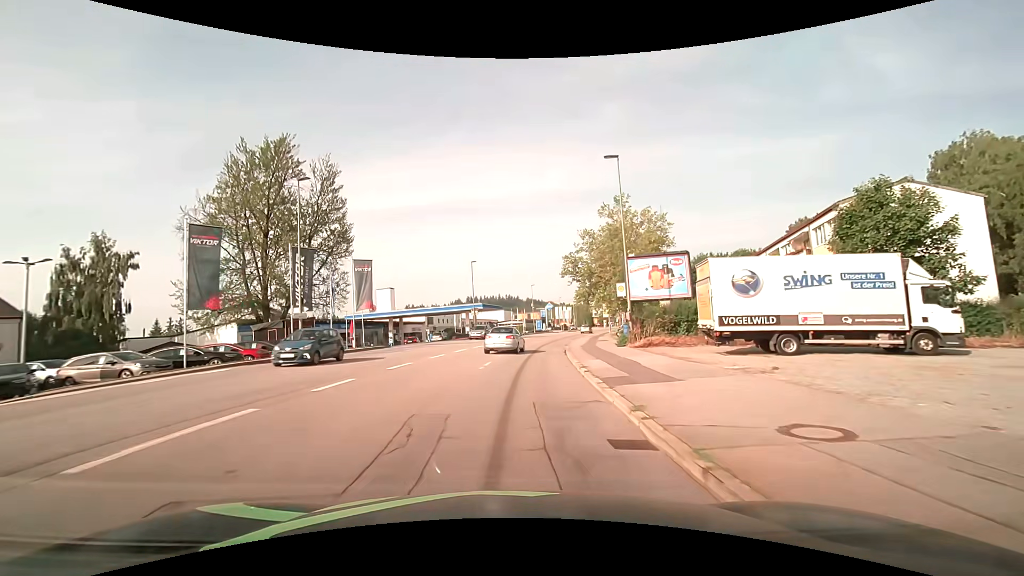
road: tertiary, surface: asphalt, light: Day
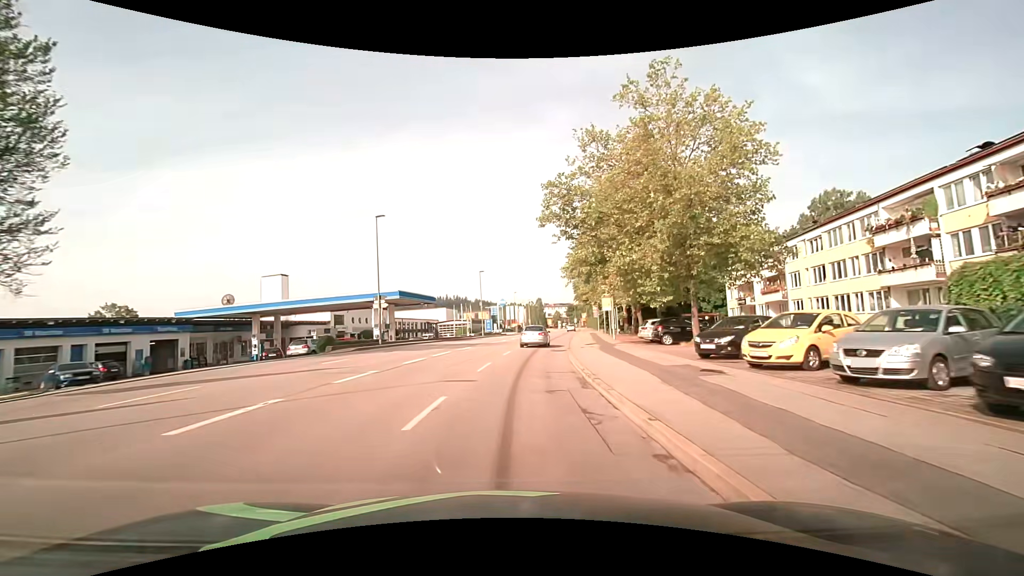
(+1.1, +27.9) m; +6°
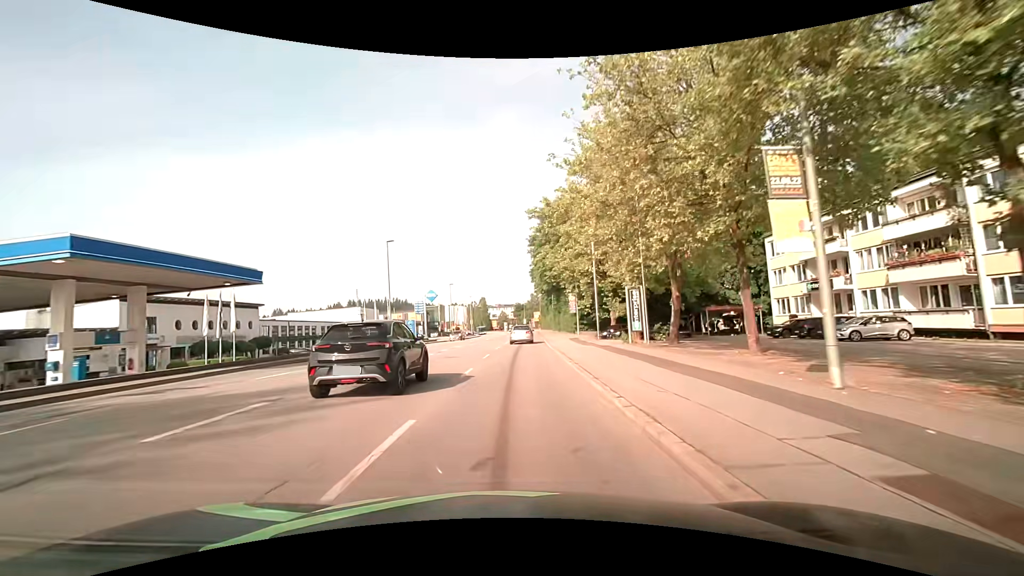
(+1.6, +29.2) m; +6°
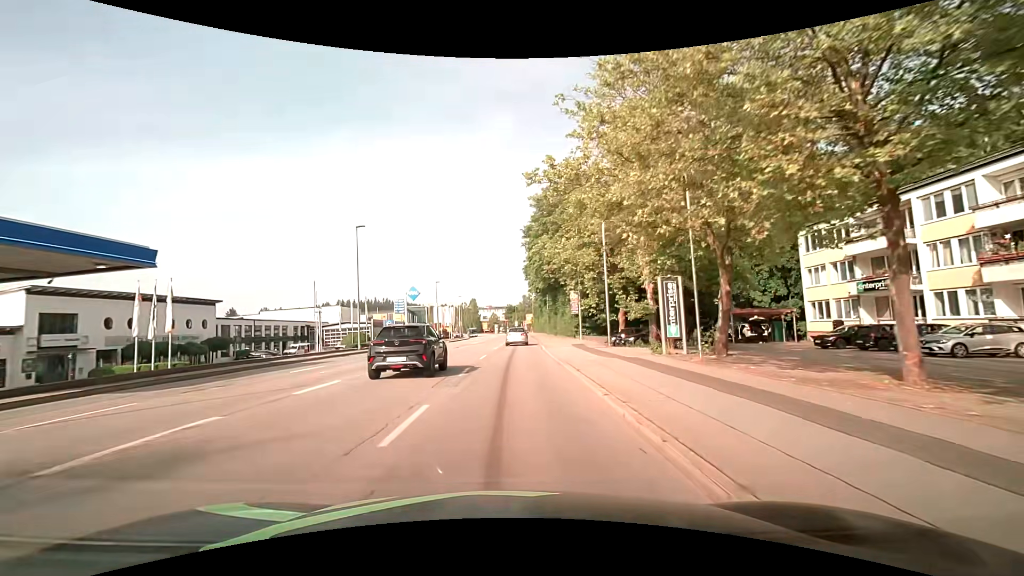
(+0.1, +7.3) m; +1°
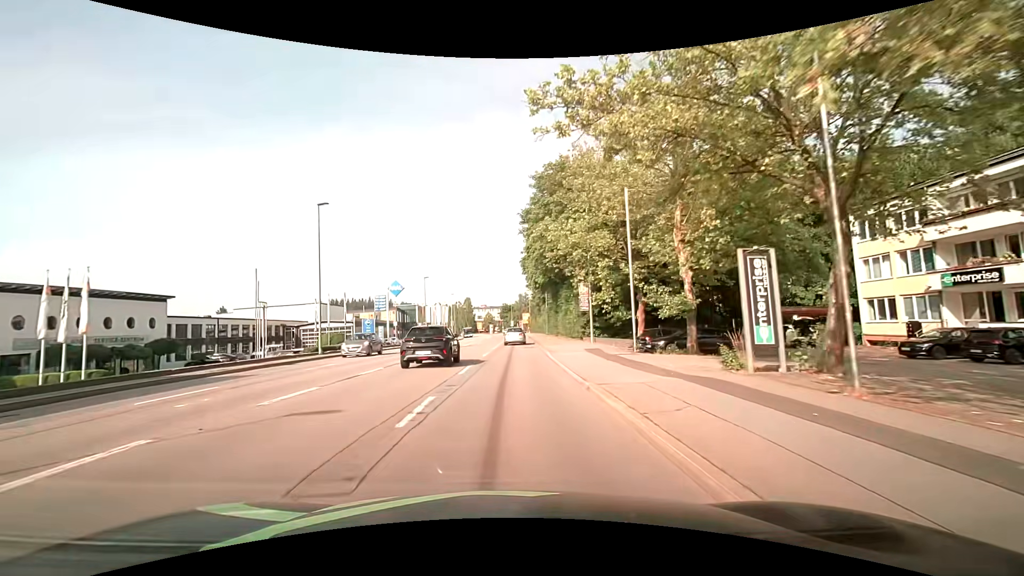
(0.0, +7.4) m; -1°
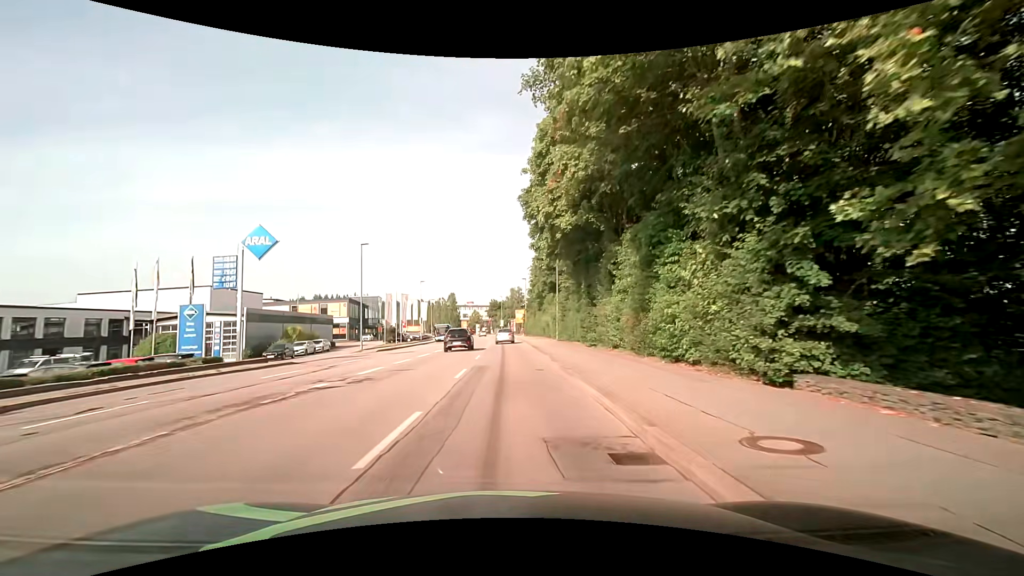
(+0.7, +29.7) m; +2°
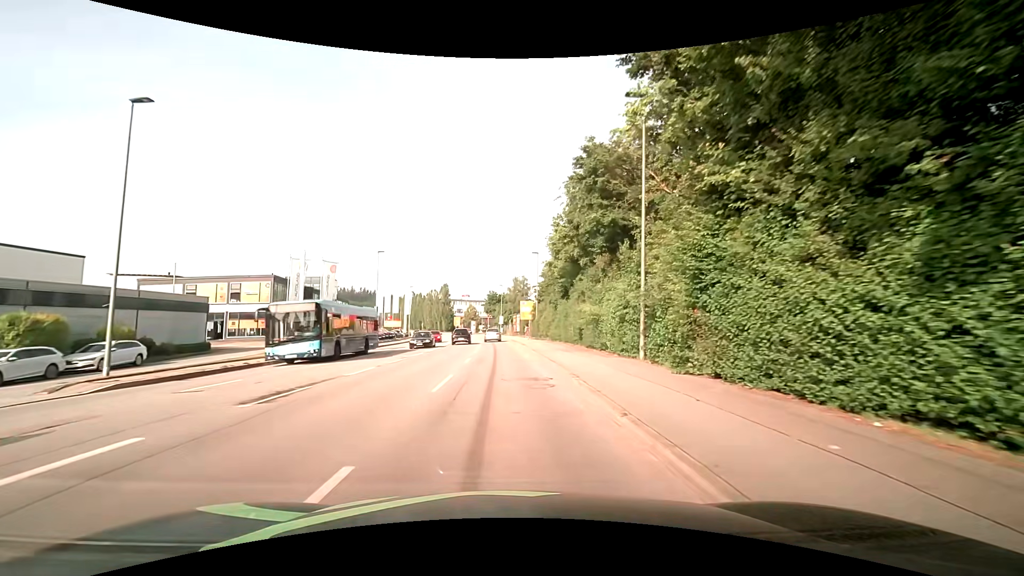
(+0.1, +30.3) m; 0°
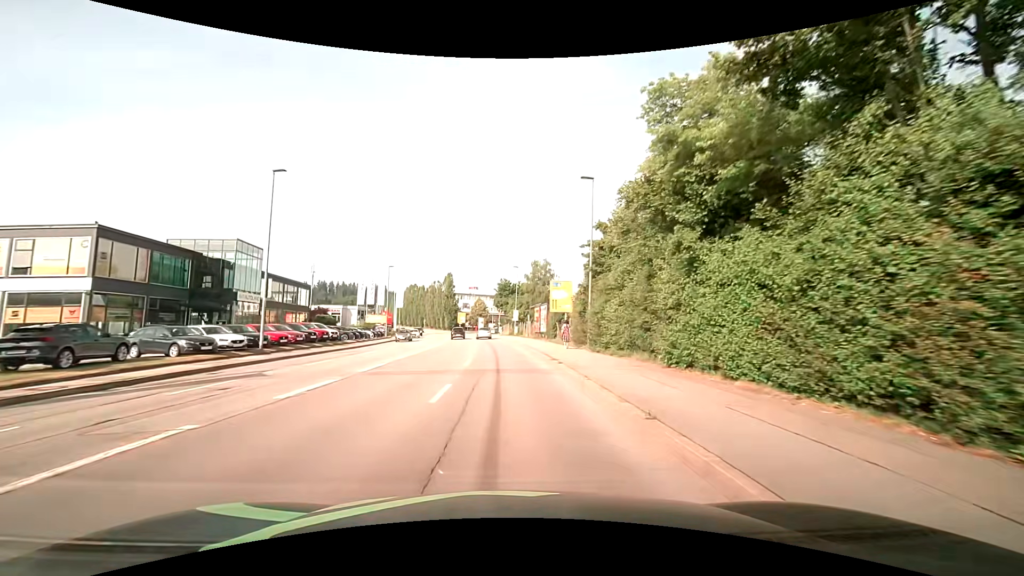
(-0.5, +29.3) m; -1°
(0, +10) (0, +20) (-1, +30) (-1, +40) (-2, +50) (-3, +60) (-4, +70) (-5, +80) (-6, +90) (-8, +100) m
